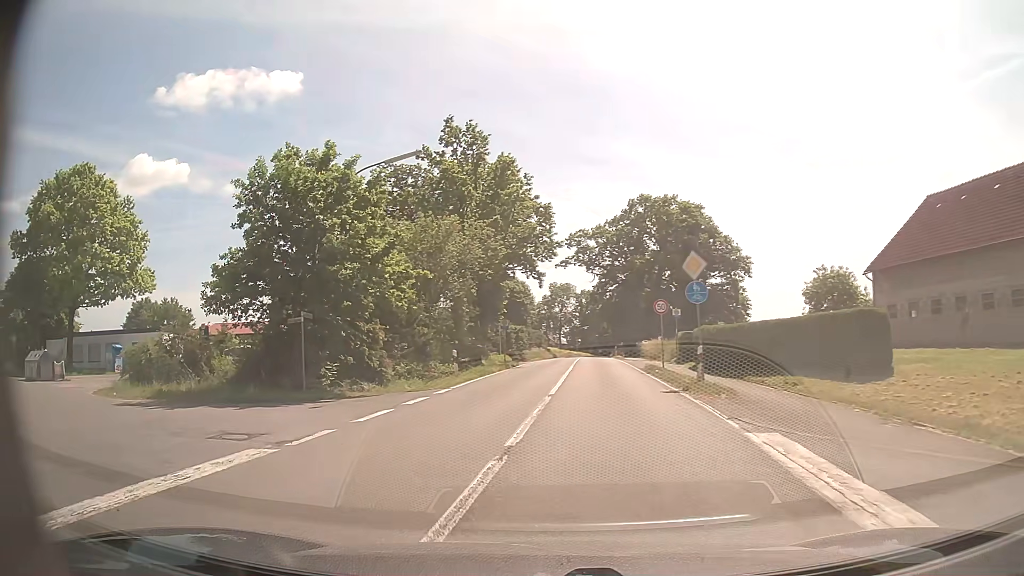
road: tertiary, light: Day
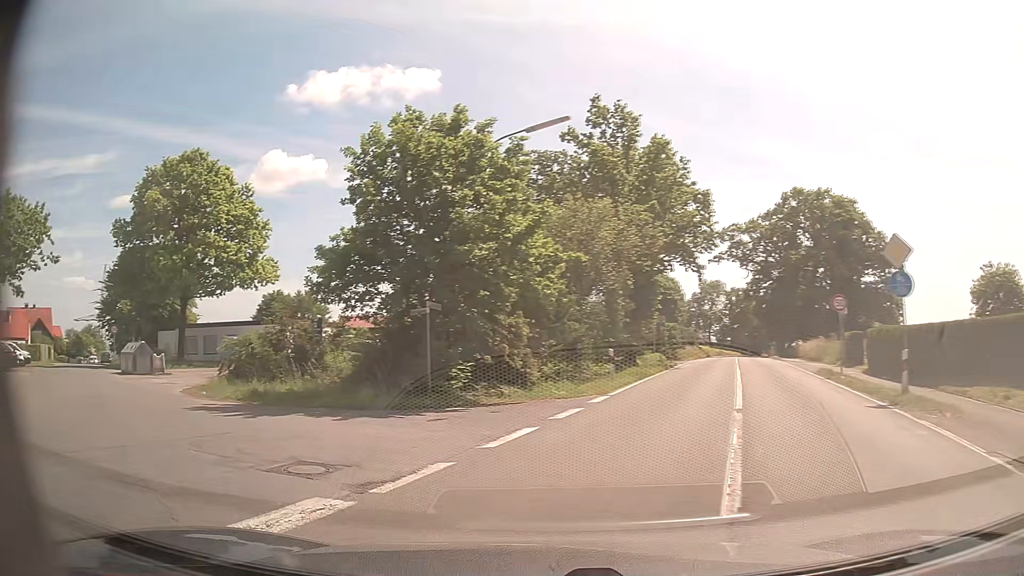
(-0.4, +3.2) m; -14°
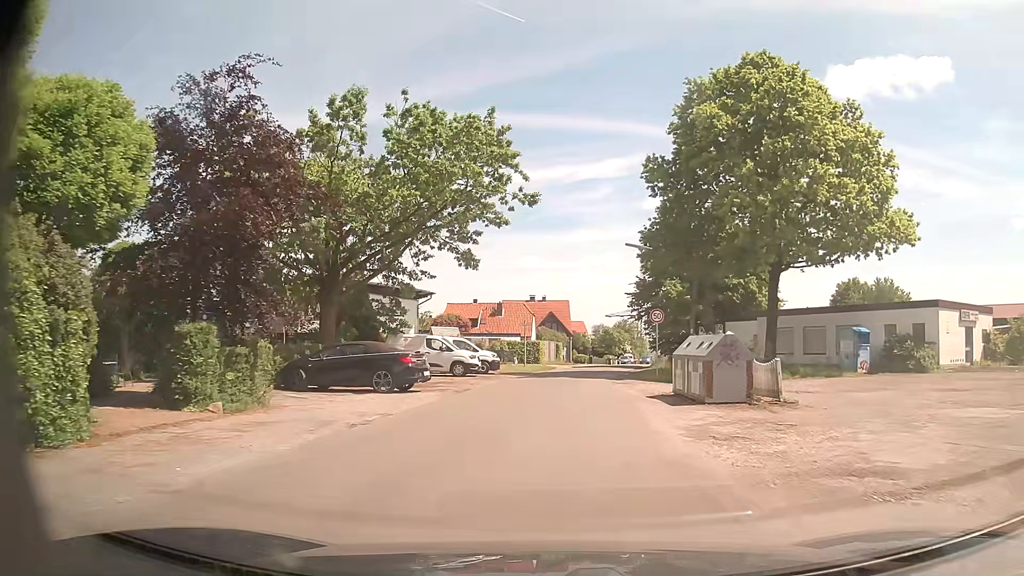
(-10.6, +16.4) m; -47°
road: unclassified
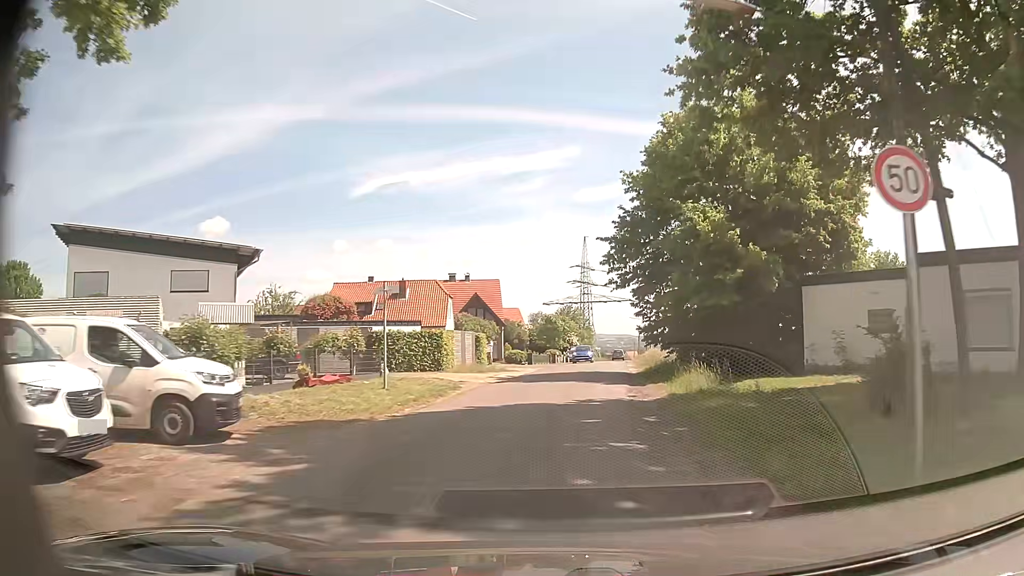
(+0.9, +24.7) m; +5°
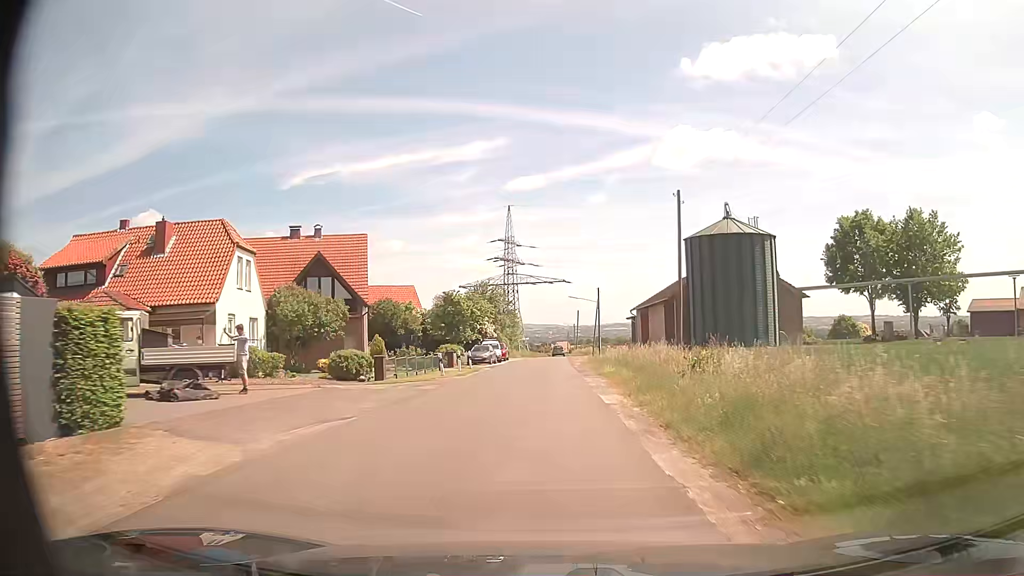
(+2.2, +31.0) m; +6°
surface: asphalt
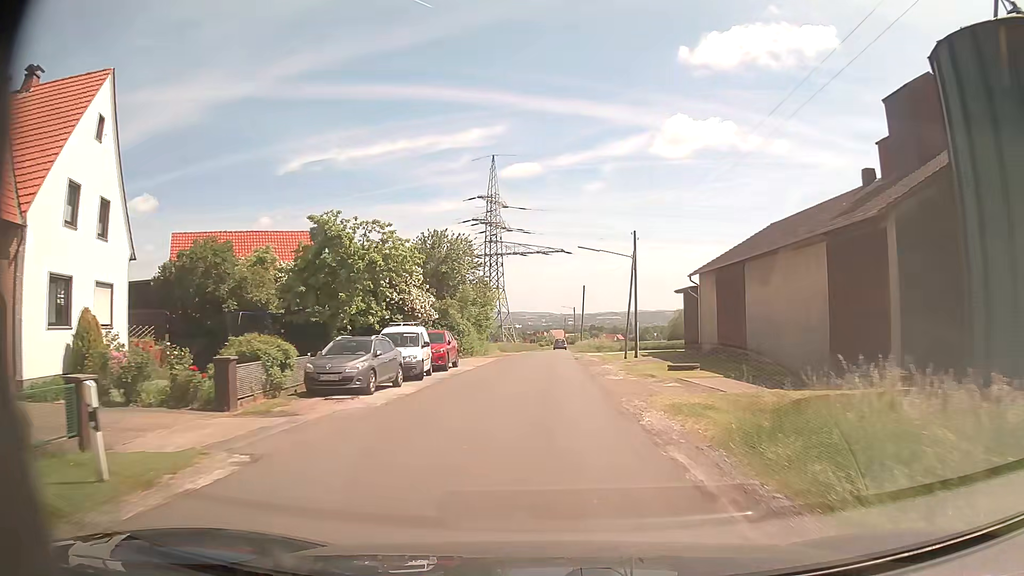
(-0.1, +33.4) m; 0°
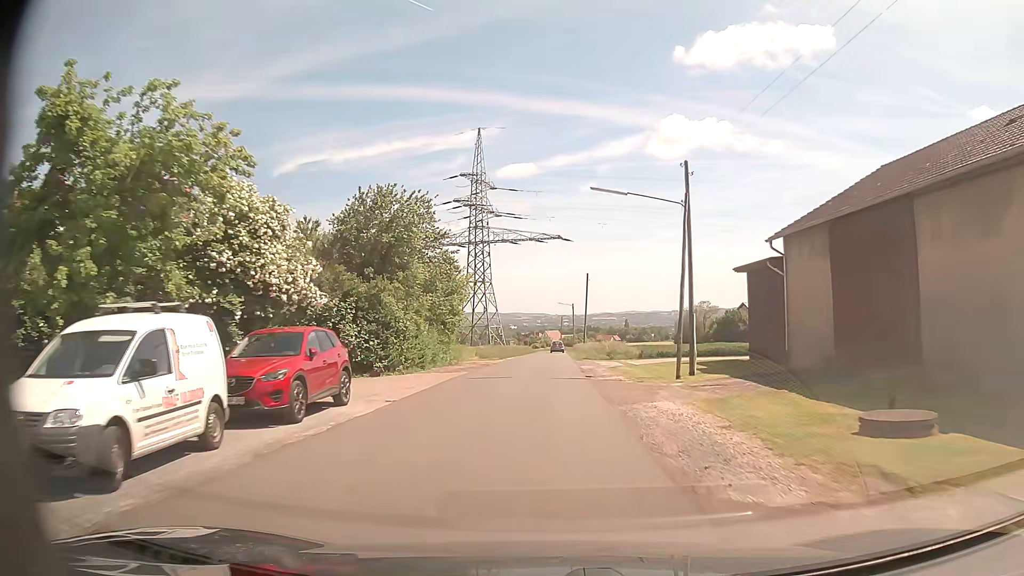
(+0.1, +16.5) m; 0°
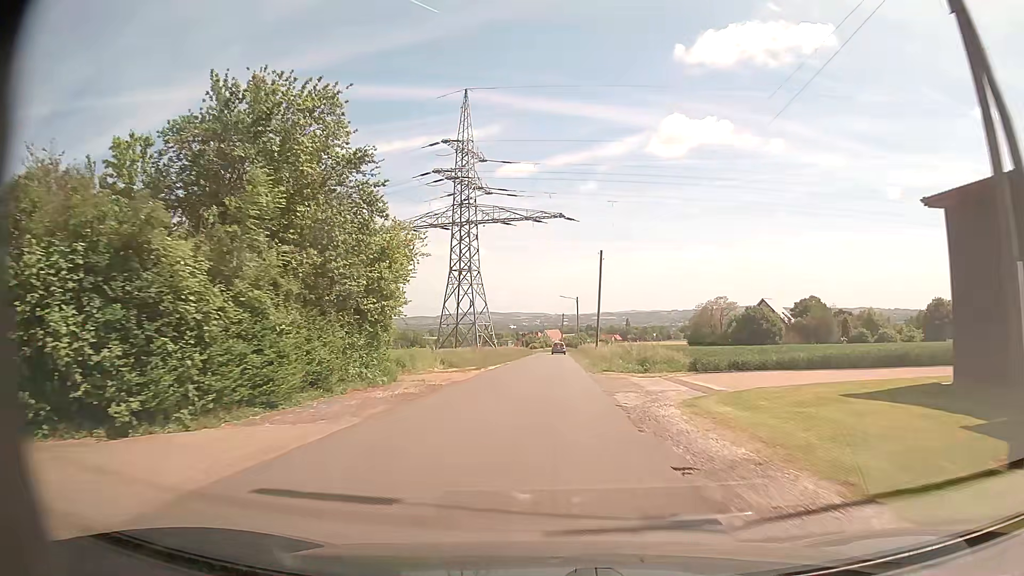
(+0.1, +16.8) m; 0°
(0, +10) (0, +20) (0, +30) (0, +40) (+1, +50) (+1, +60) (+1, +70) (+1, +80) (+2, +90) (+2, +100) m
